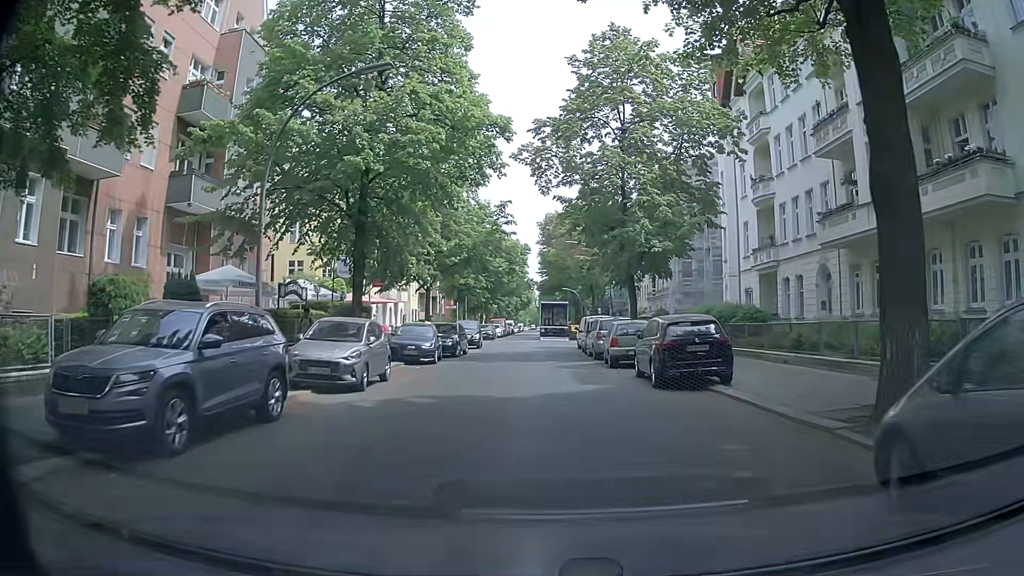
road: residential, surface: asphalt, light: Day
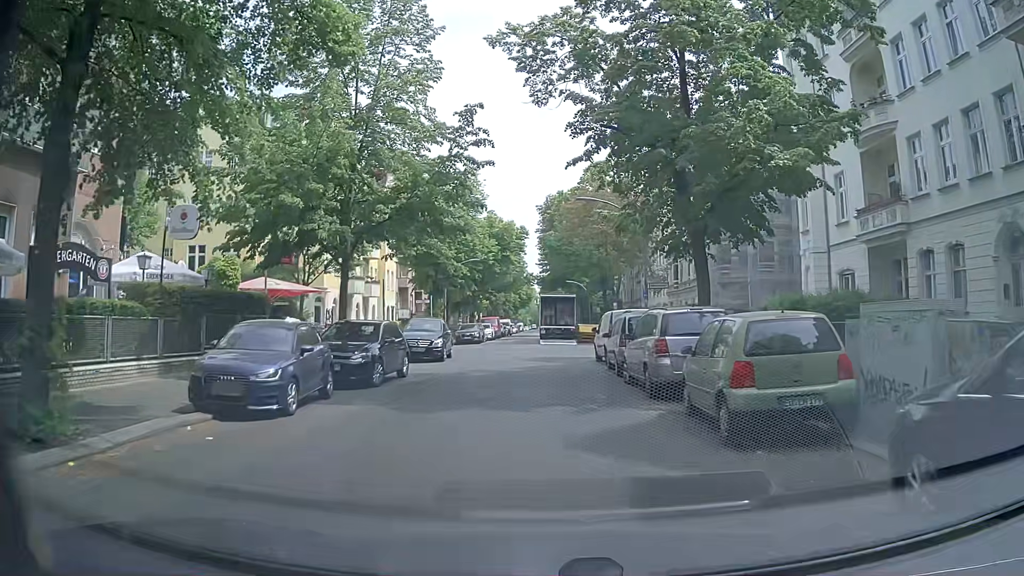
(-0.2, +13.8) m; 0°
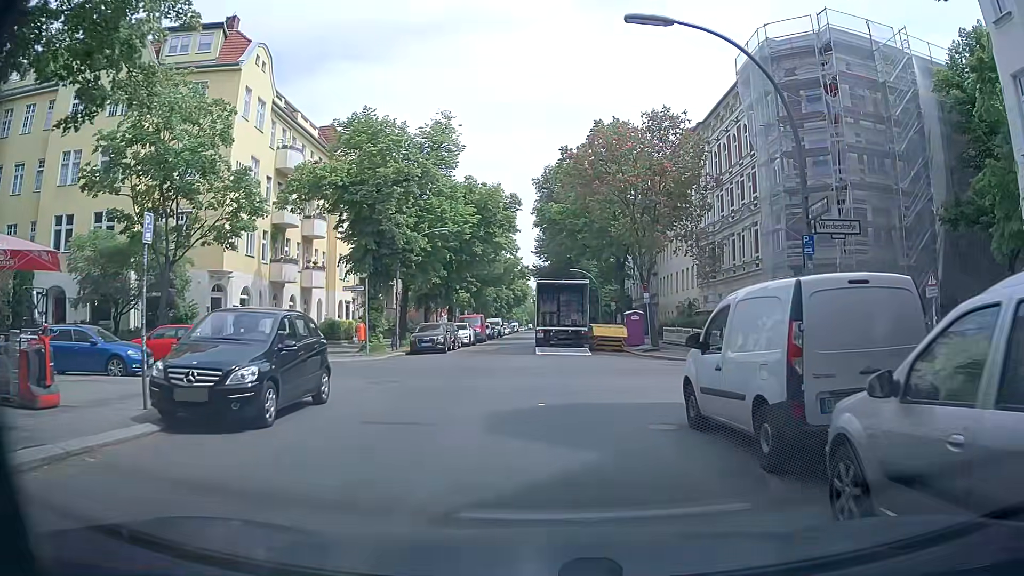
(-0.1, +16.1) m; -1°
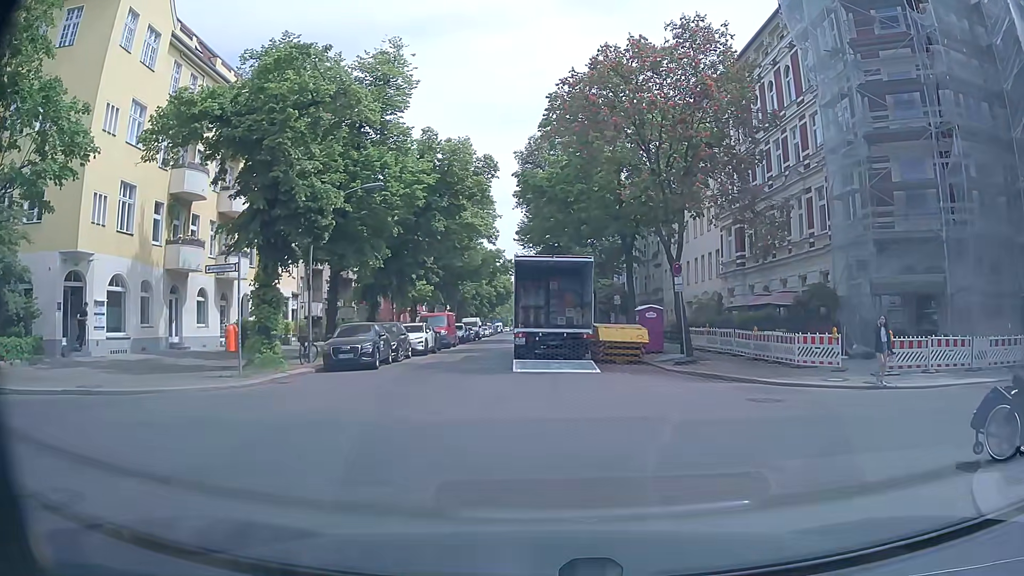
(+0.3, +11.2) m; +2°
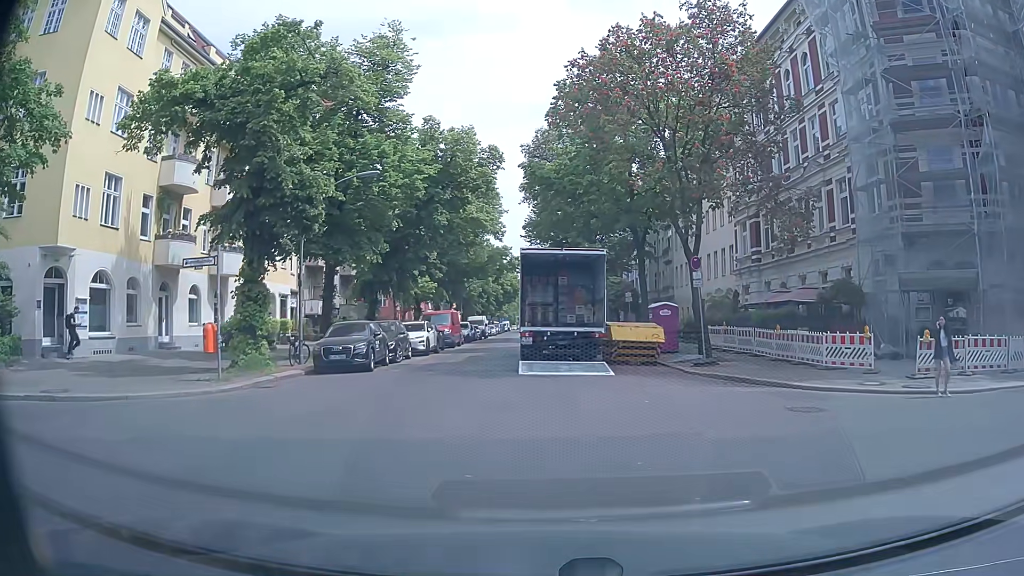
(0.0, +1.6) m; -2°
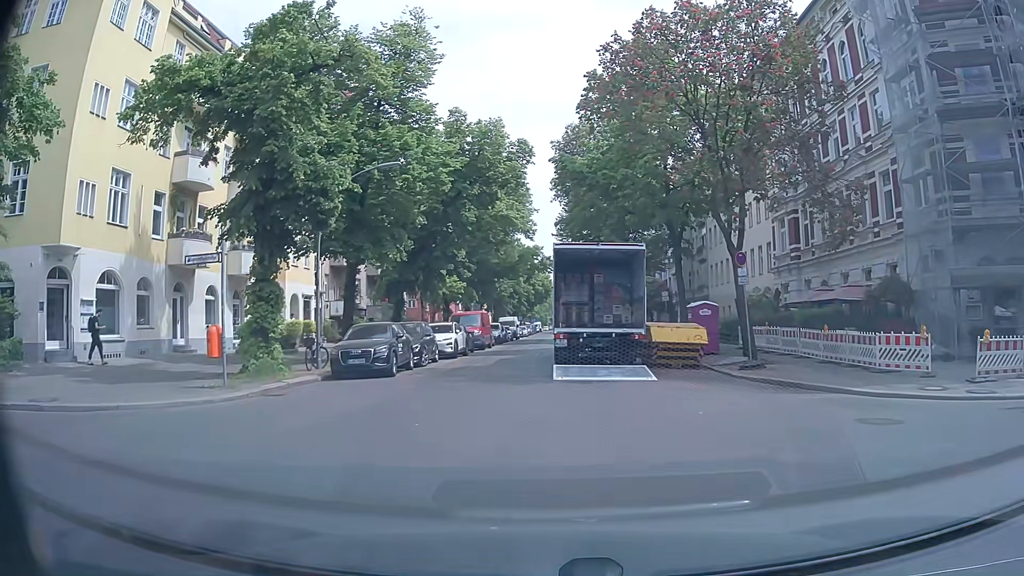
(0.0, +1.4) m; -2°
